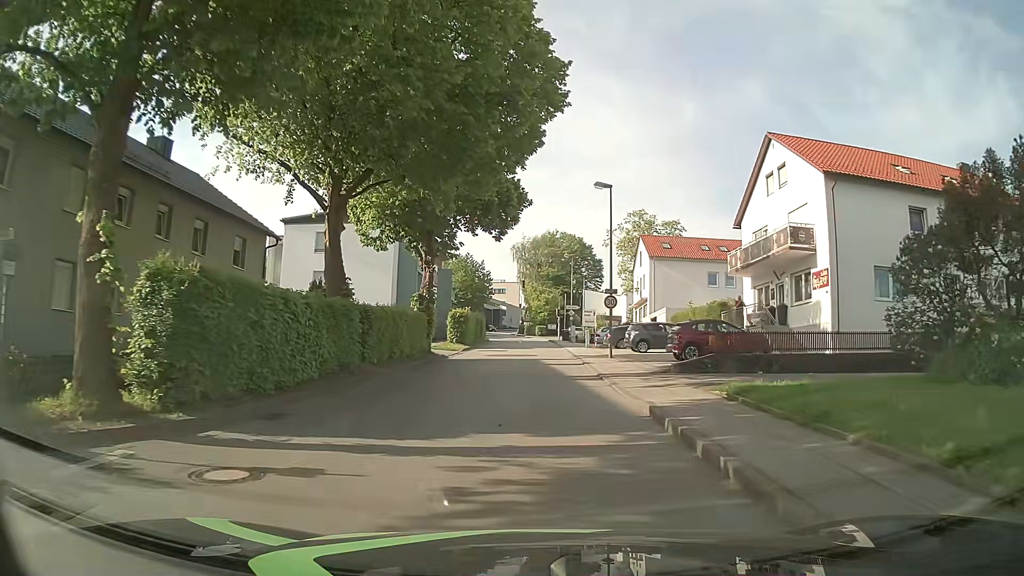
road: unclassified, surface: asphalt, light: Day
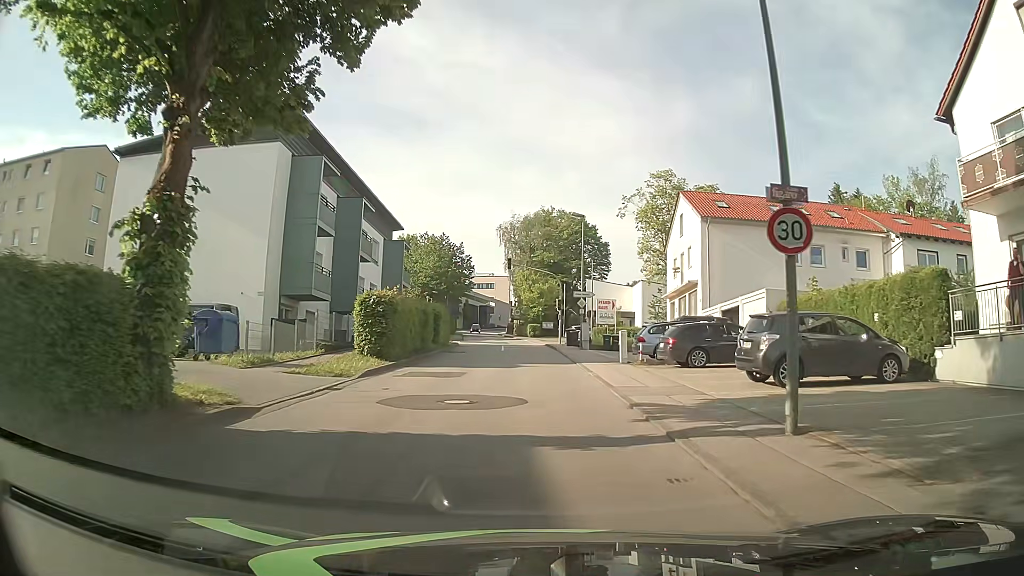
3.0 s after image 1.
(+0.1, +21.9) m; 0°
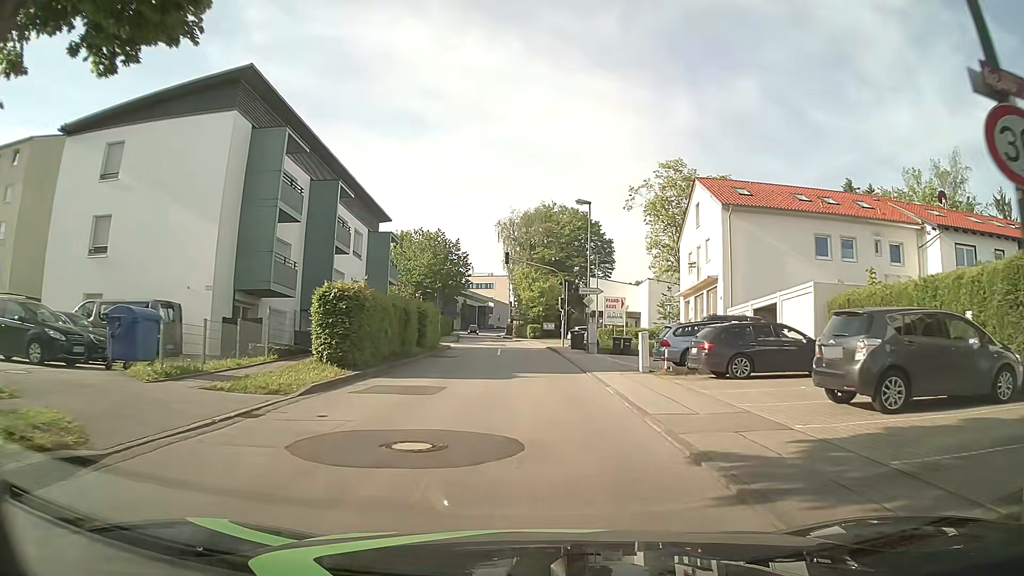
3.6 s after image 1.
(0.0, +4.6) m; 0°
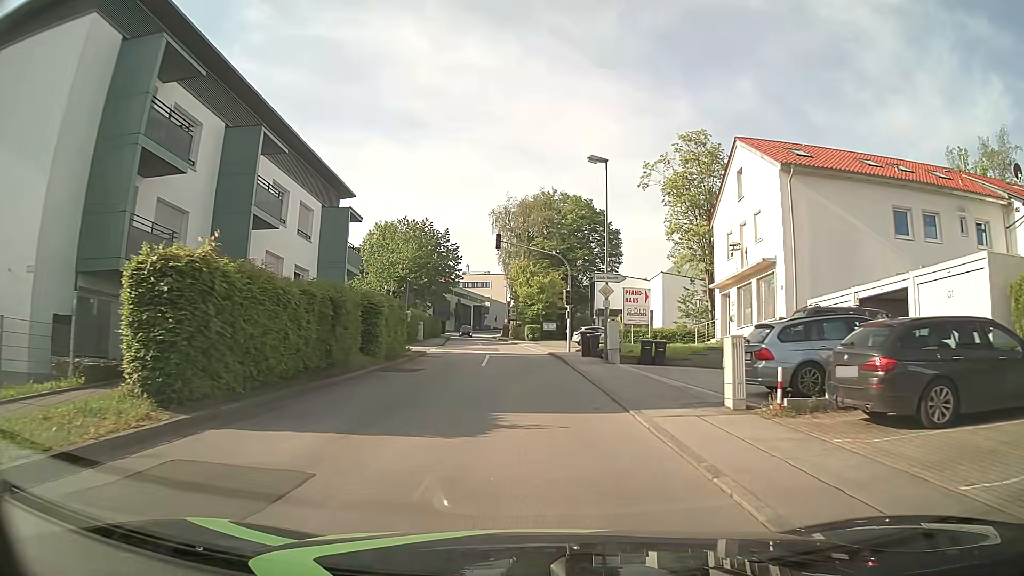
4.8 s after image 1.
(0.0, +9.3) m; 0°
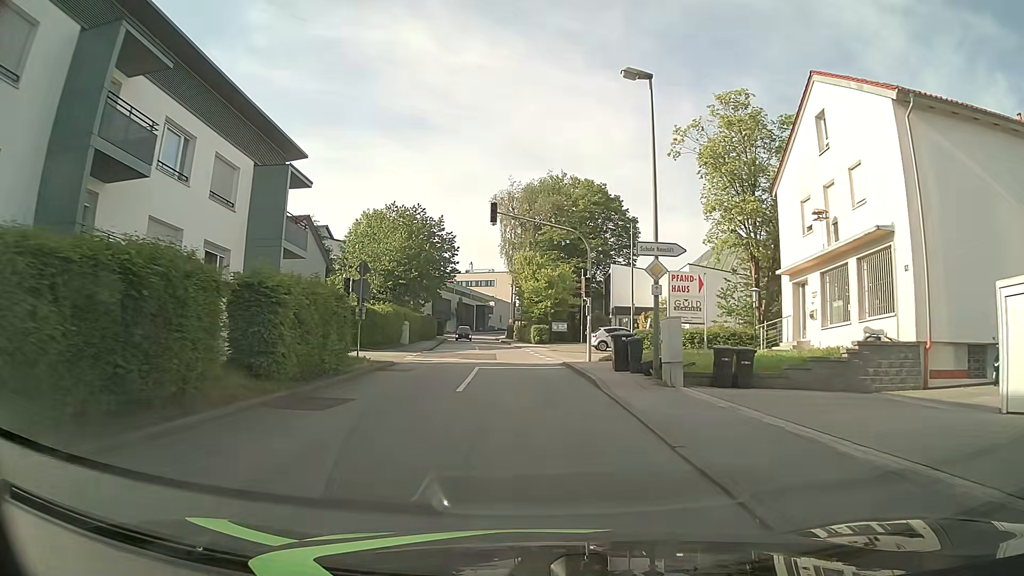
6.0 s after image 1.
(0.0, +9.3) m; 0°
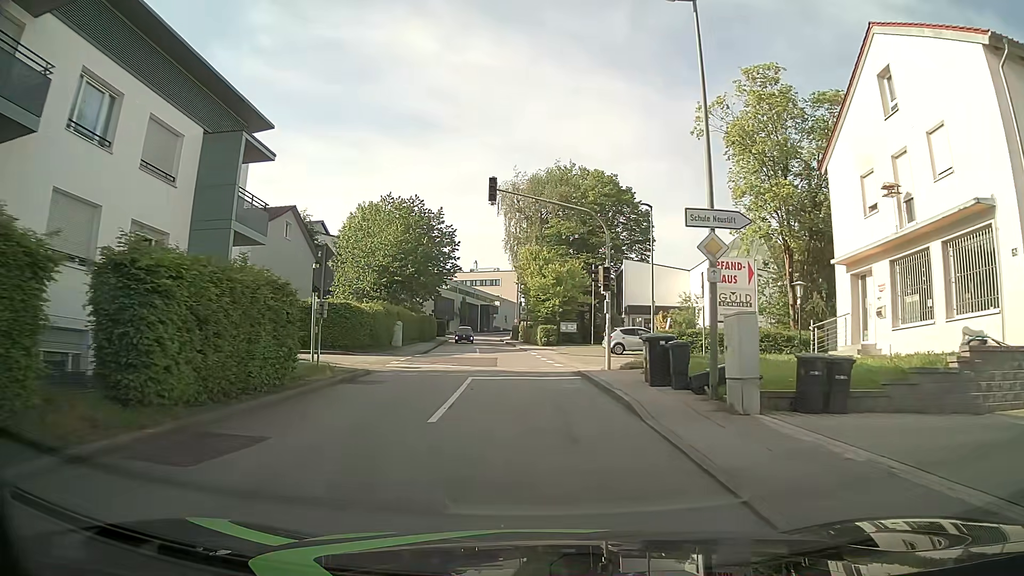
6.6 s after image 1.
(0.0, +4.7) m; -1°
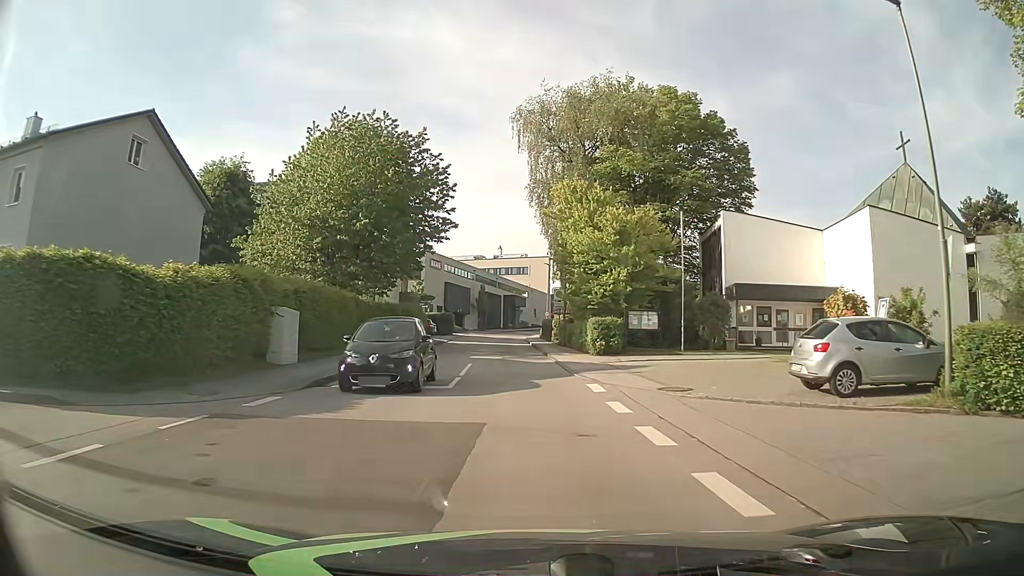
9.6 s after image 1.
(-0.4, +23.8) m; -2°
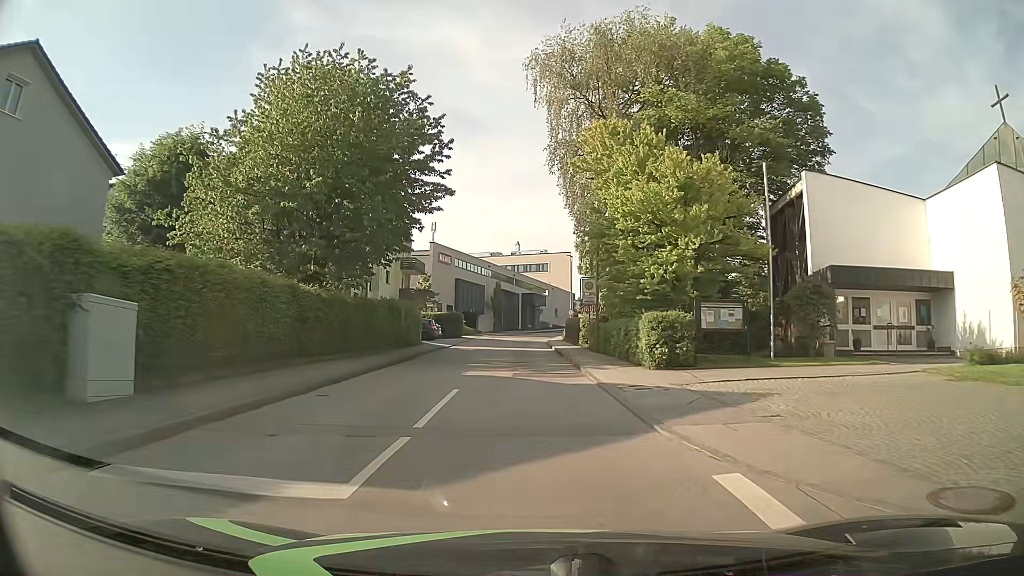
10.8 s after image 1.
(-0.1, +9.6) m; -2°
